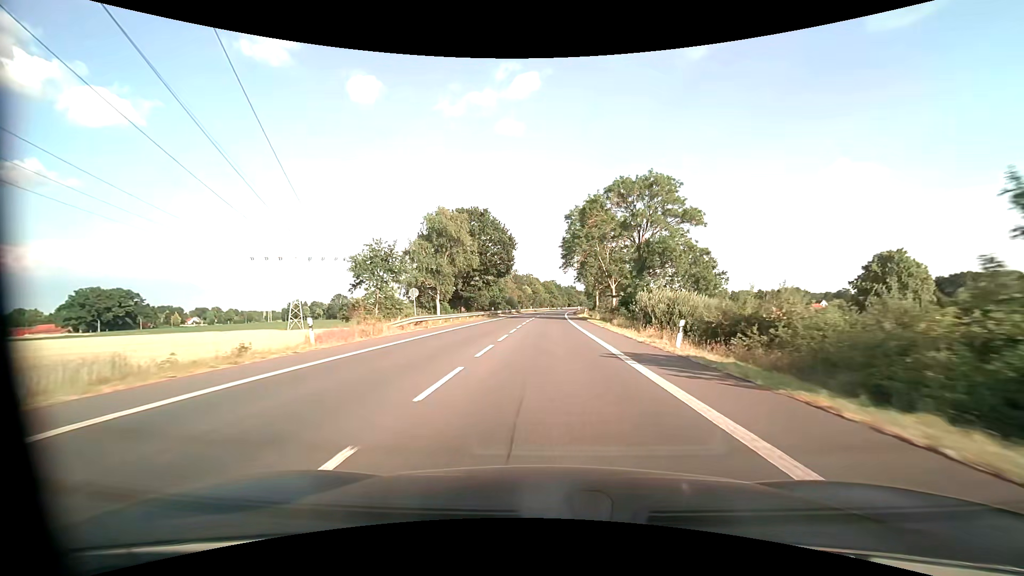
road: primary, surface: asphalt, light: Day
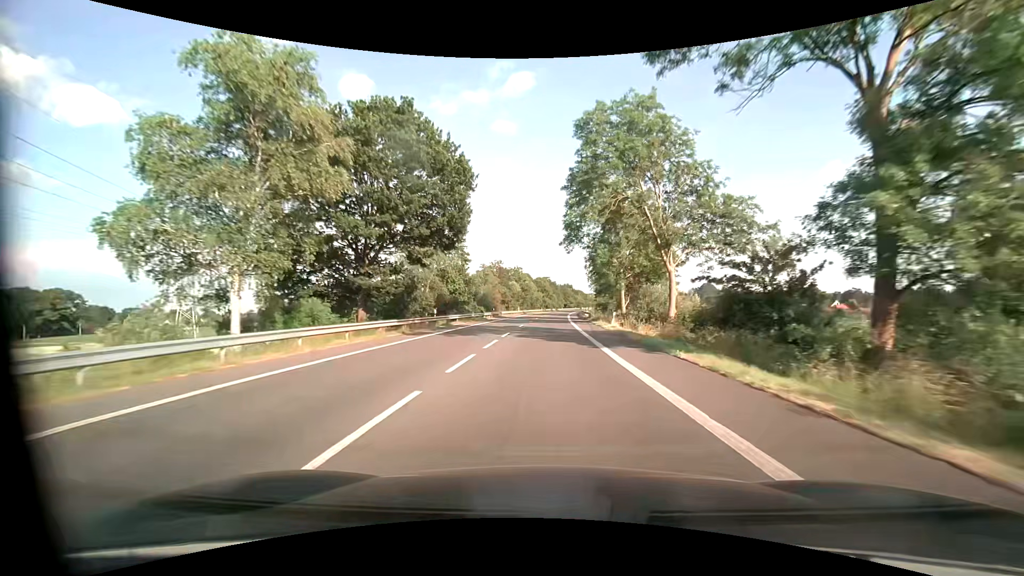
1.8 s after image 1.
(+0.2, +33.8) m; +1°
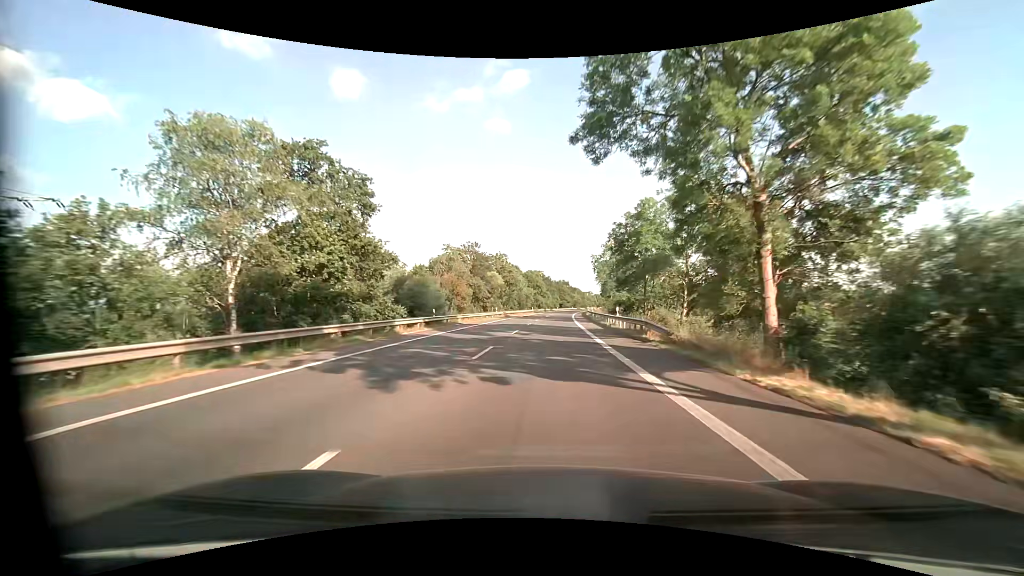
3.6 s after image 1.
(+0.2, +33.8) m; 0°
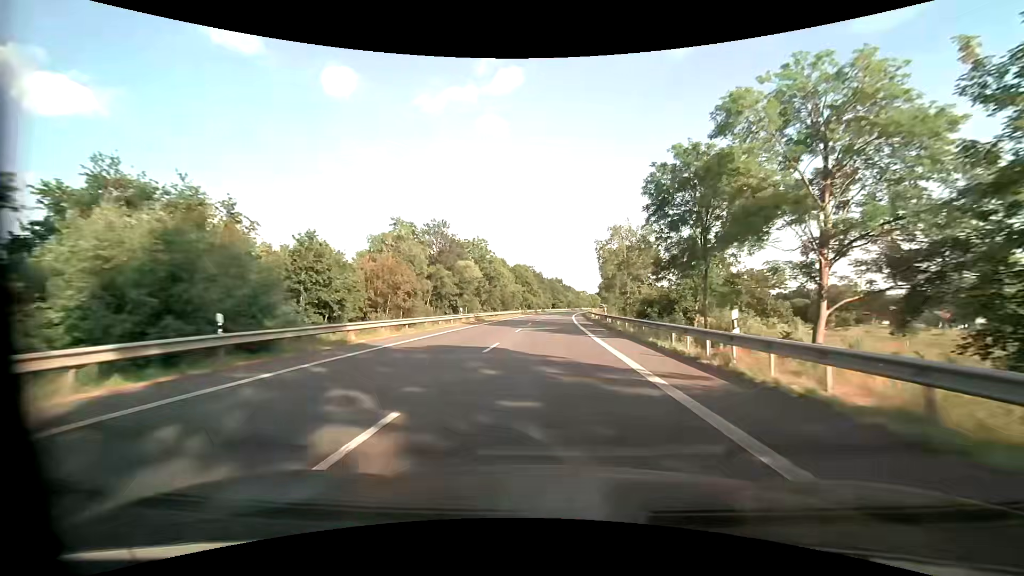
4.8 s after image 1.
(+0.3, +22.6) m; +2°
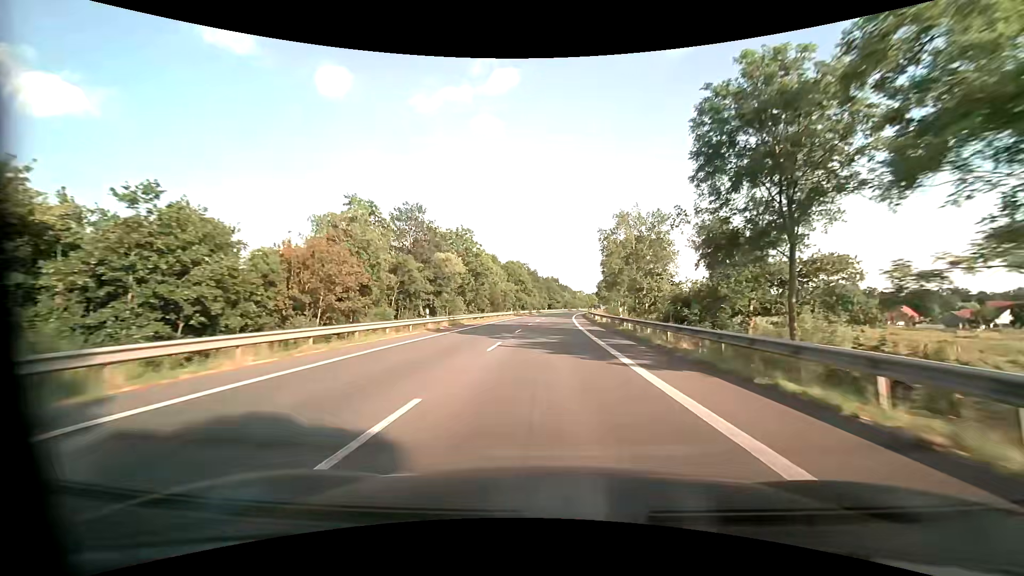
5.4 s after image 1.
(-0.1, +11.3) m; 0°
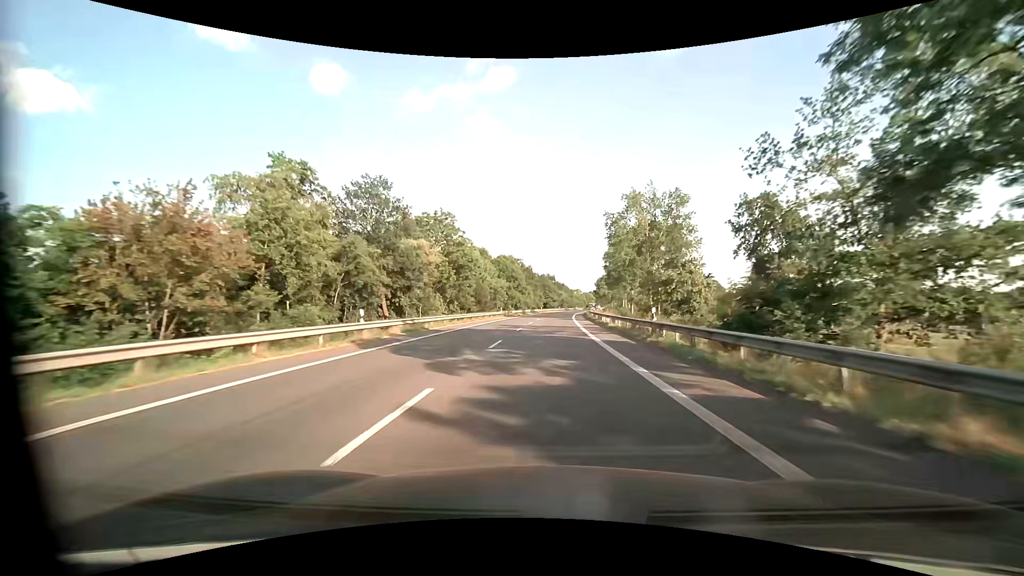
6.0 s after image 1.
(0.0, +11.3) m; +1°
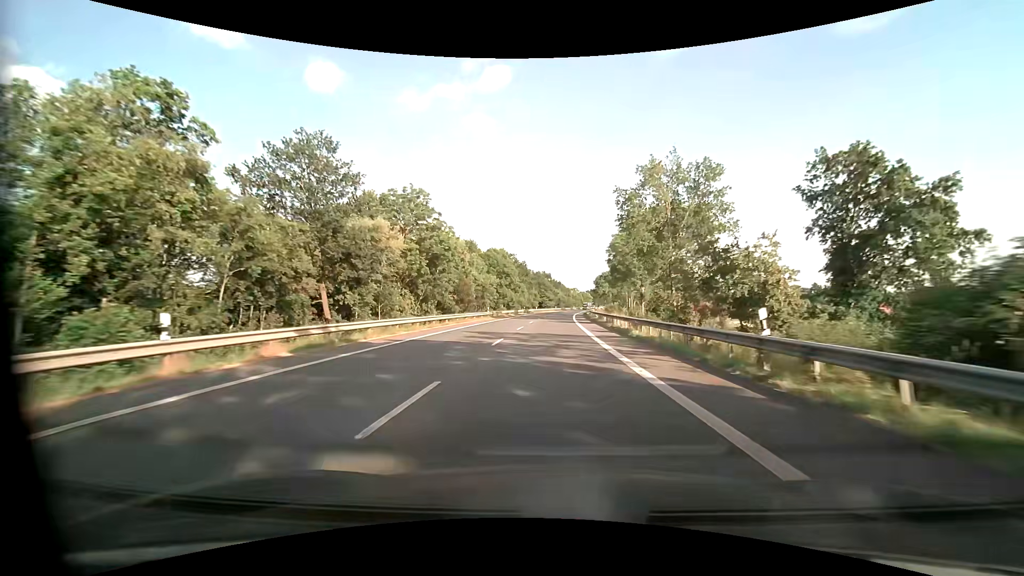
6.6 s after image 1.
(0.0, +11.3) m; 0°
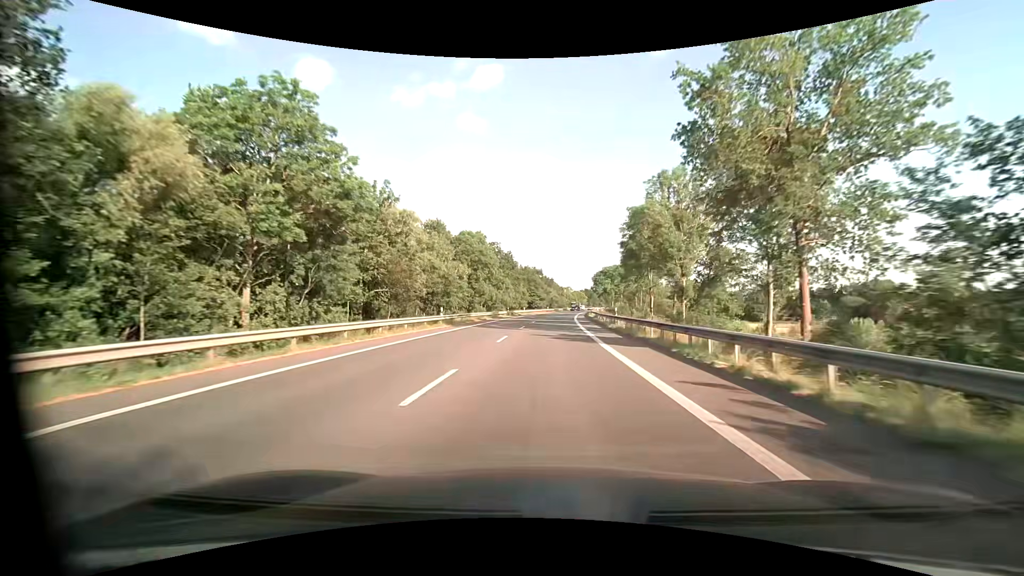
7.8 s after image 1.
(+0.3, +22.6) m; +1°
(0, +10) (0, +20) (0, +30) (+1, +40) (+1, +50) (+1, +60) (+2, +70) (+3, +80) (+4, +90) (+4, +100) m
